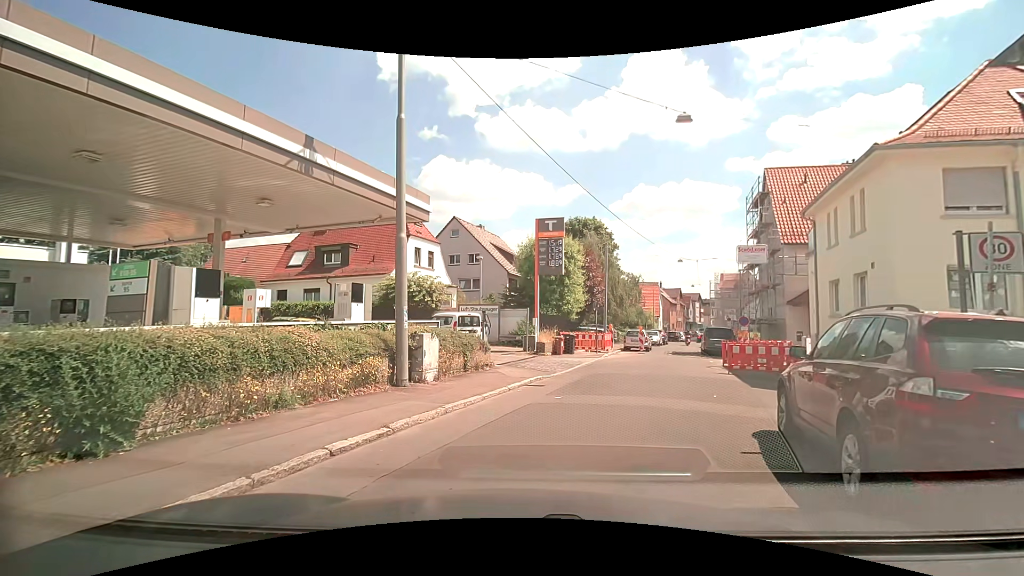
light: Day
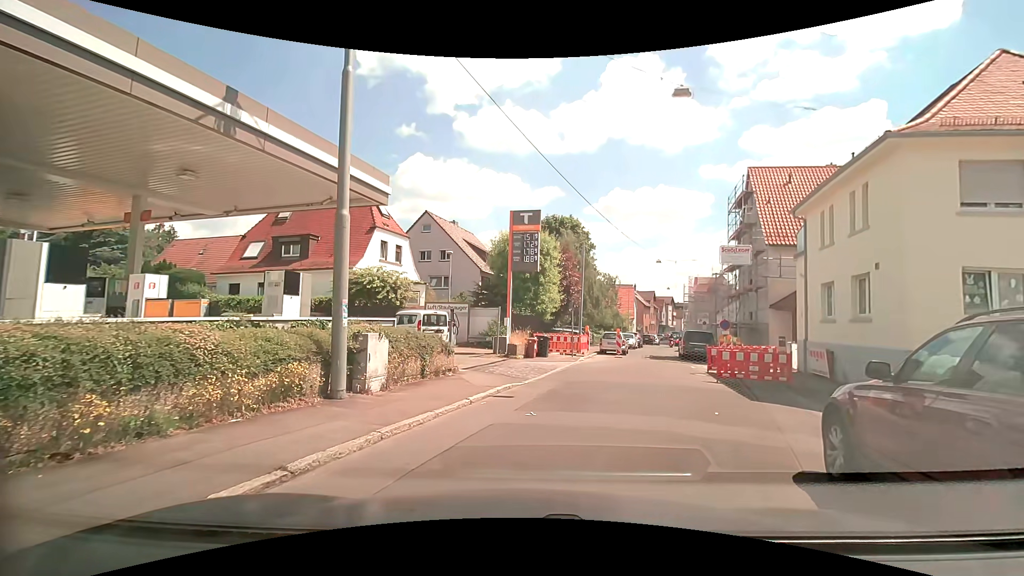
(0.0, +2.1) m; 0°
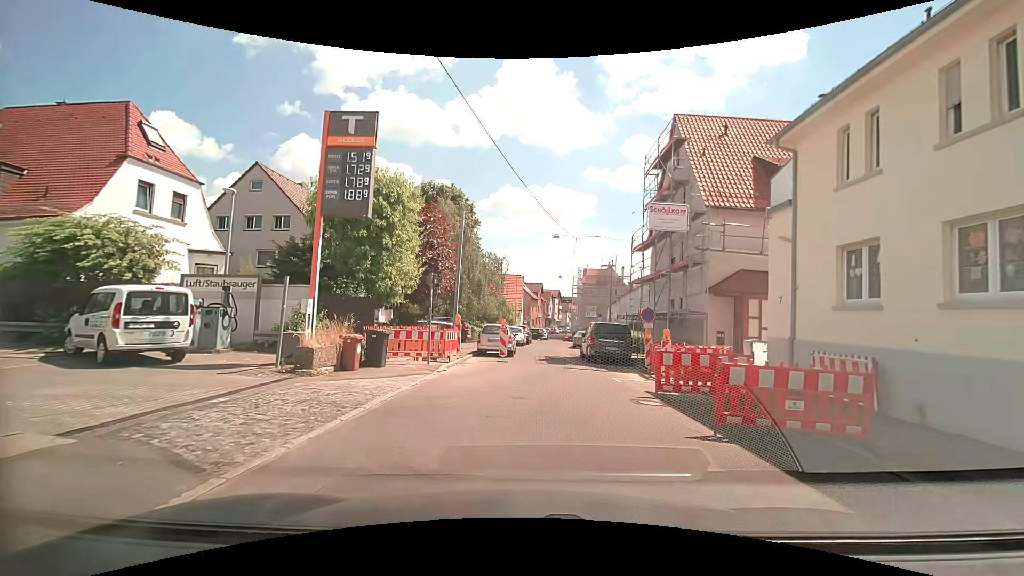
(+1.7, +10.1) m; +13°
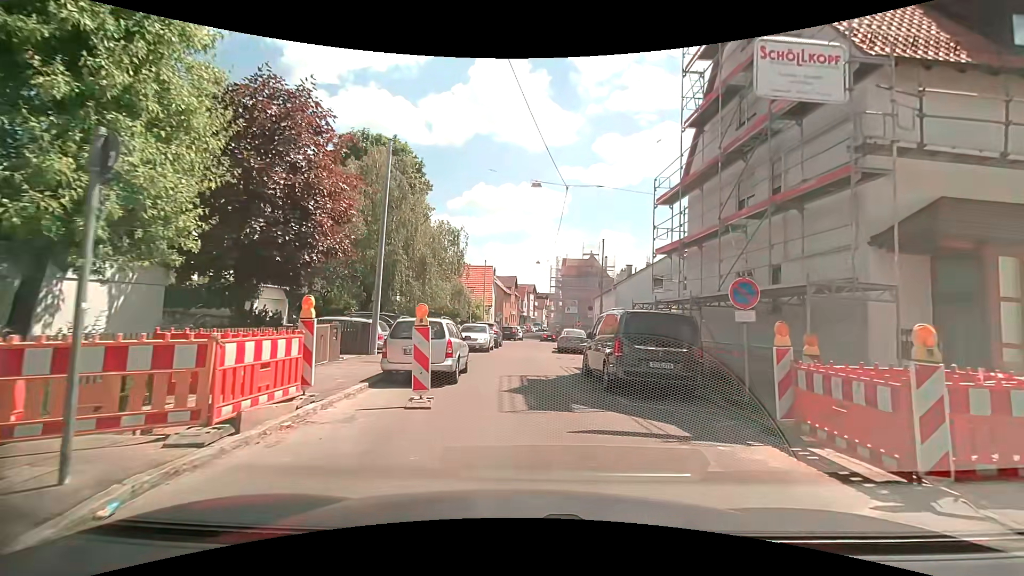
(+0.4, +11.5) m; +3°
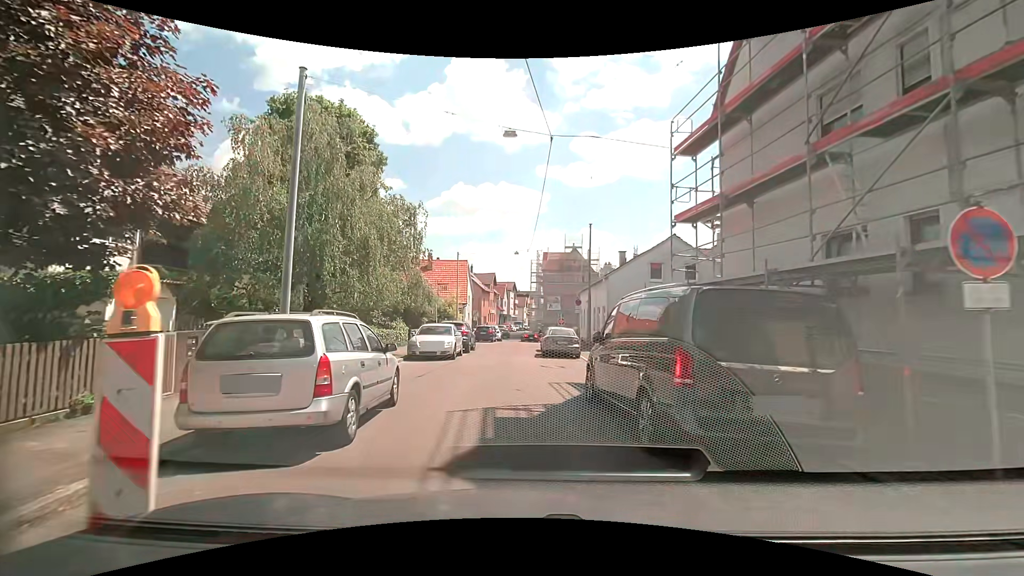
(+0.2, +5.6) m; +1°
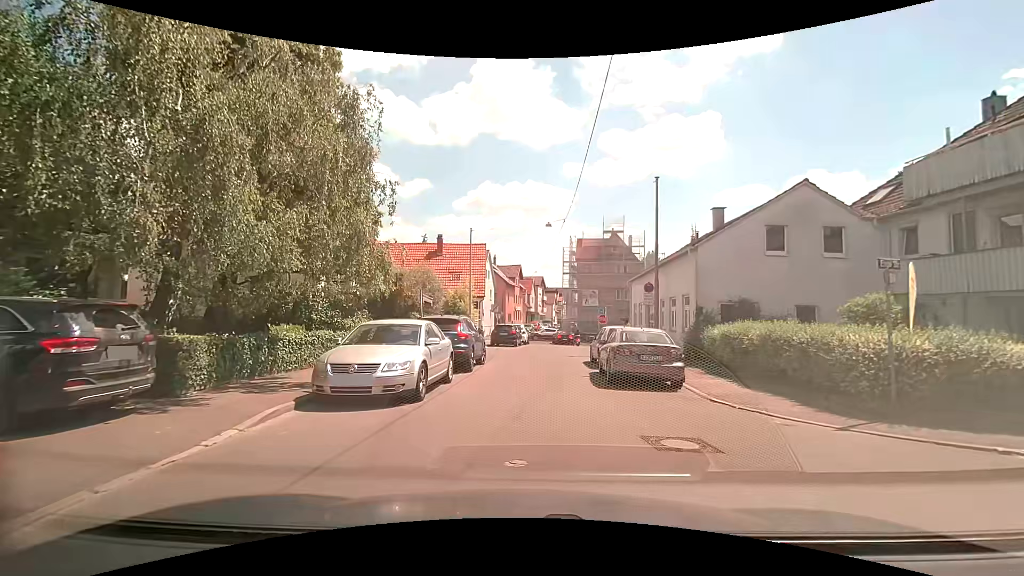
(-0.3, +11.0) m; -2°
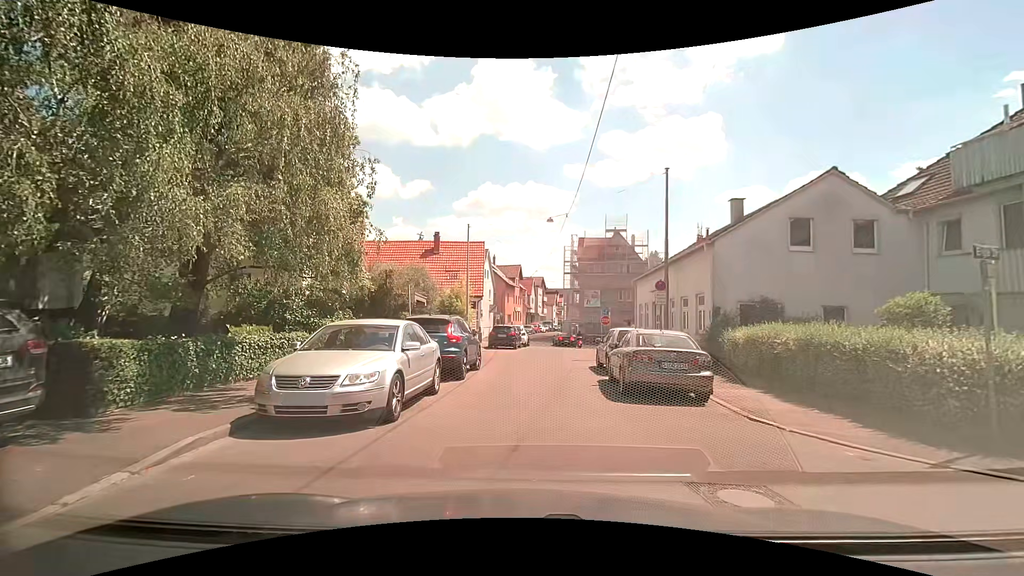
(0.0, +1.7) m; -1°
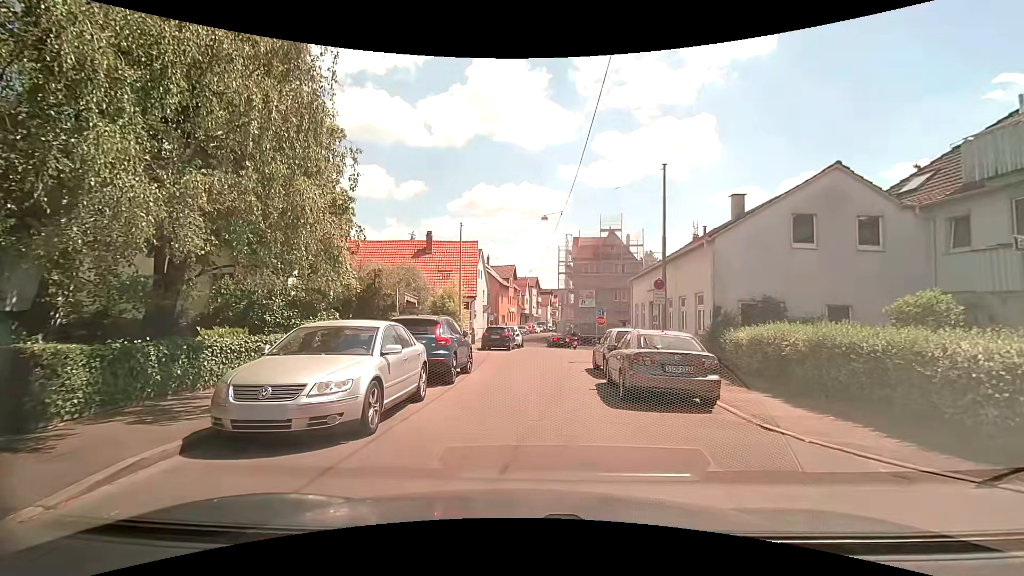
(0.0, +0.8) m; +2°
